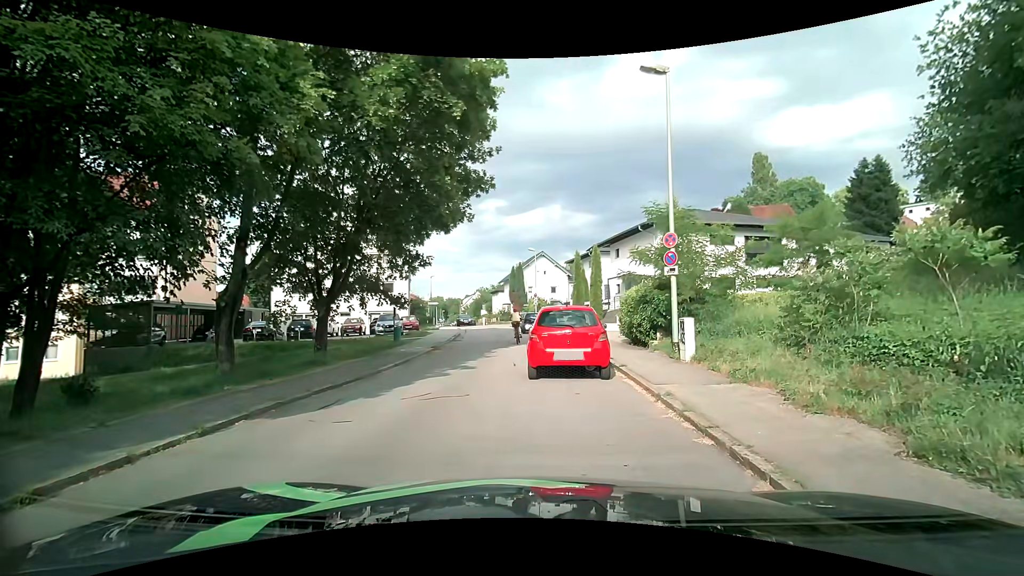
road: residential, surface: asphalt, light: Day
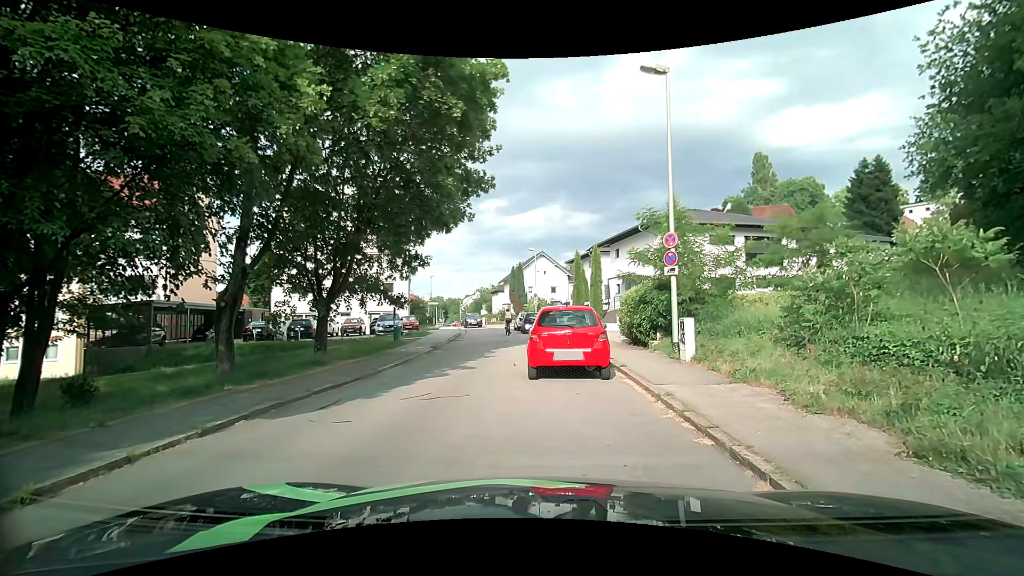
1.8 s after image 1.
(0.0, 0.0) m; 0°
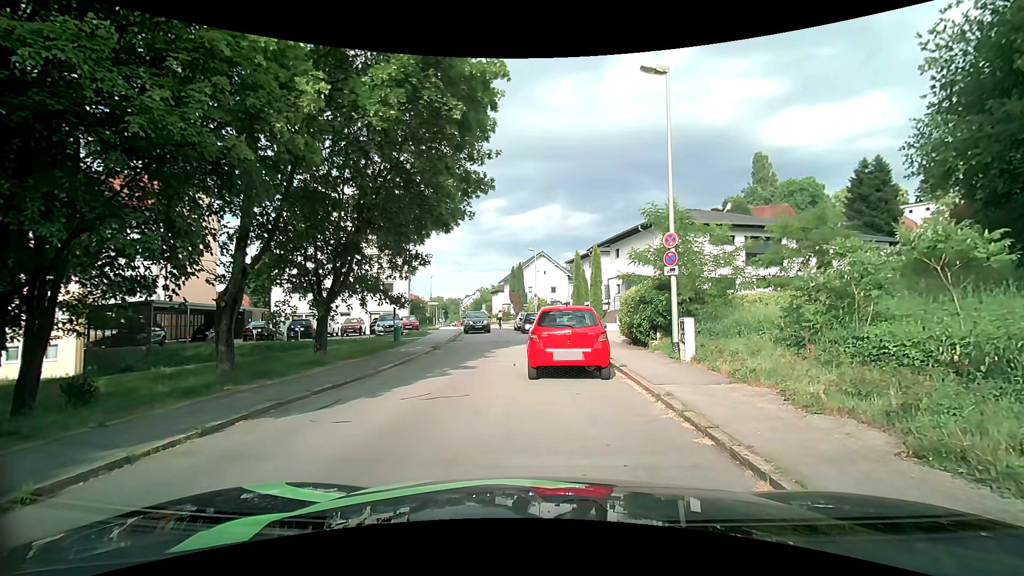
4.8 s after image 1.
(0.0, 0.0) m; 0°
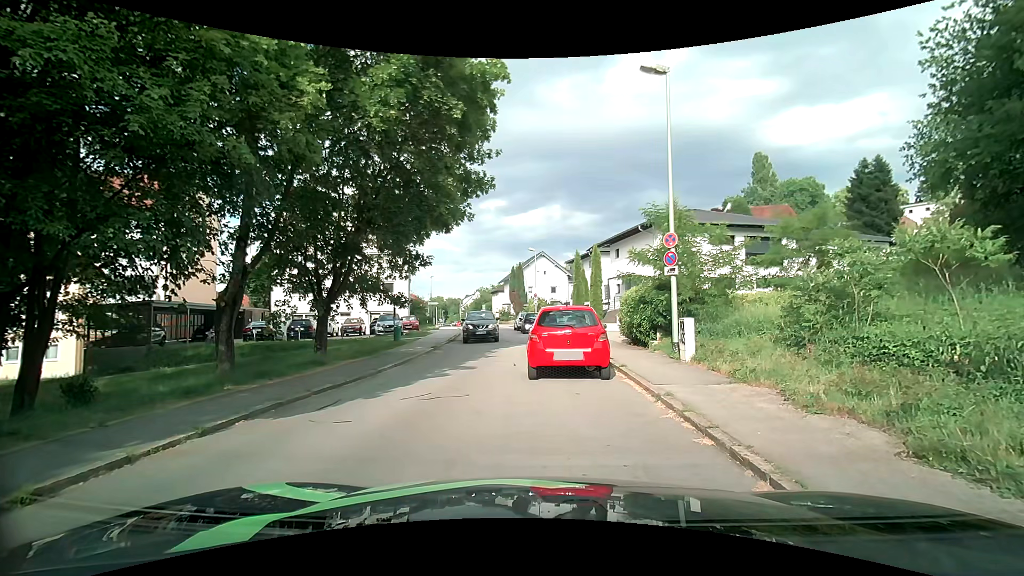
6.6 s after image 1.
(0.0, 0.0) m; 0°
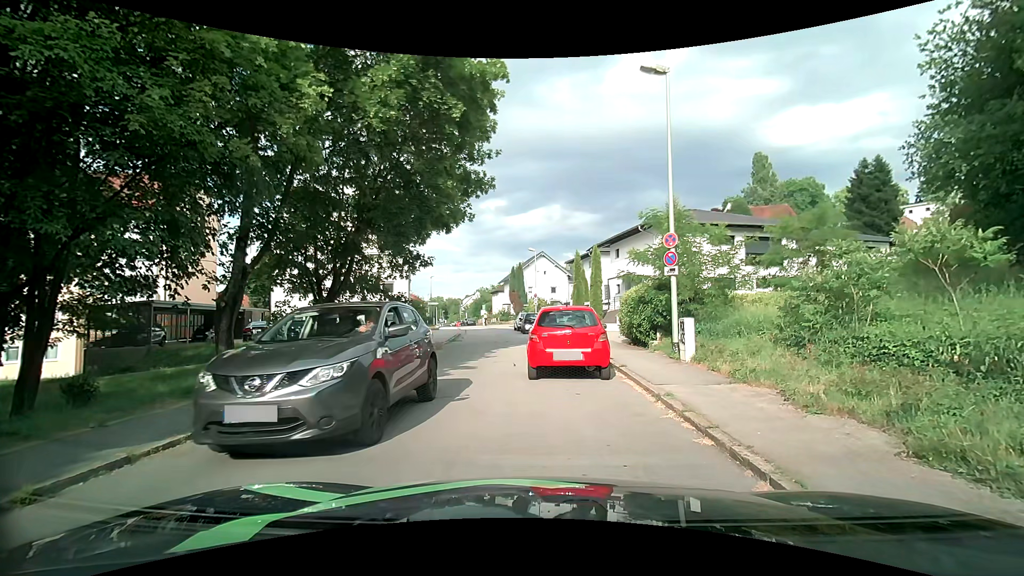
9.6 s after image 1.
(0.0, 0.0) m; 0°
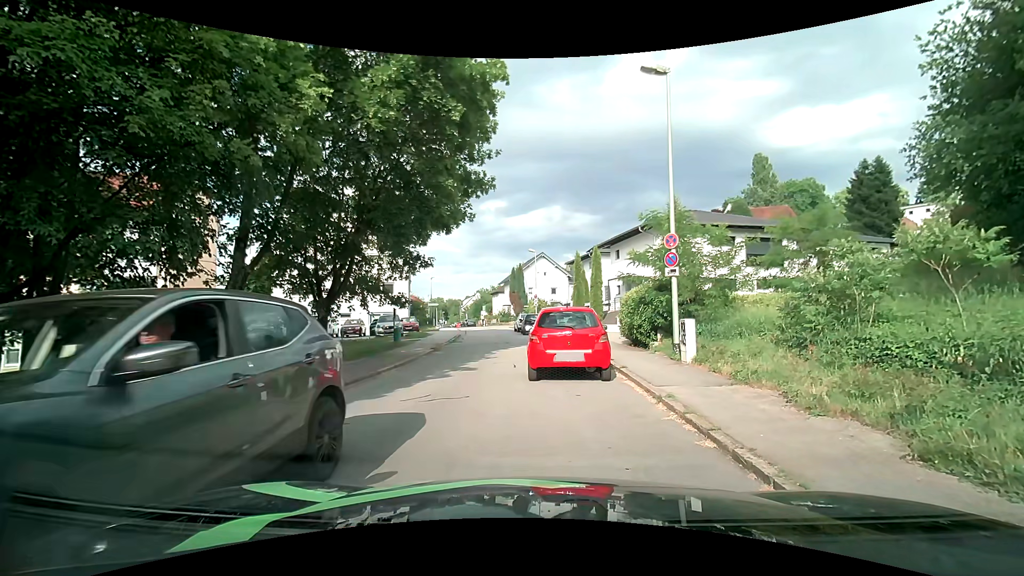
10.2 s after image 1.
(0.0, 0.0) m; 0°
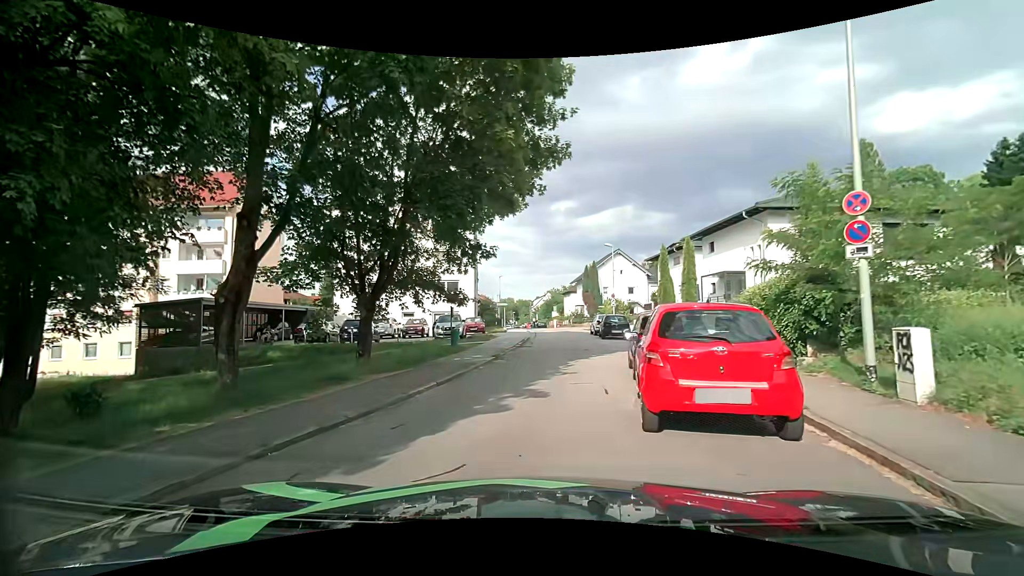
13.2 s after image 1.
(-0.2, +4.4) m; -6°
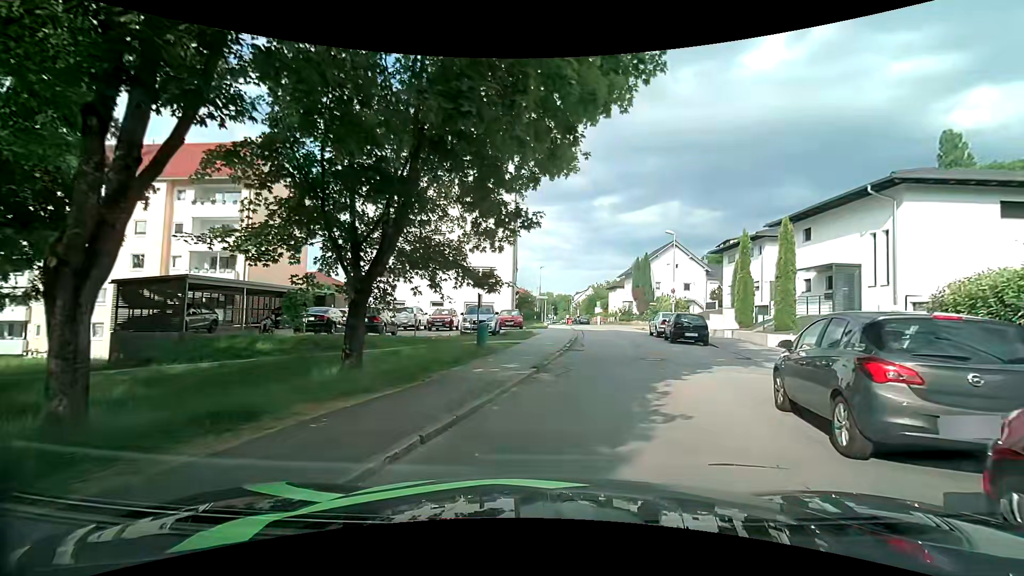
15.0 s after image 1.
(-0.5, +5.7) m; -6°
